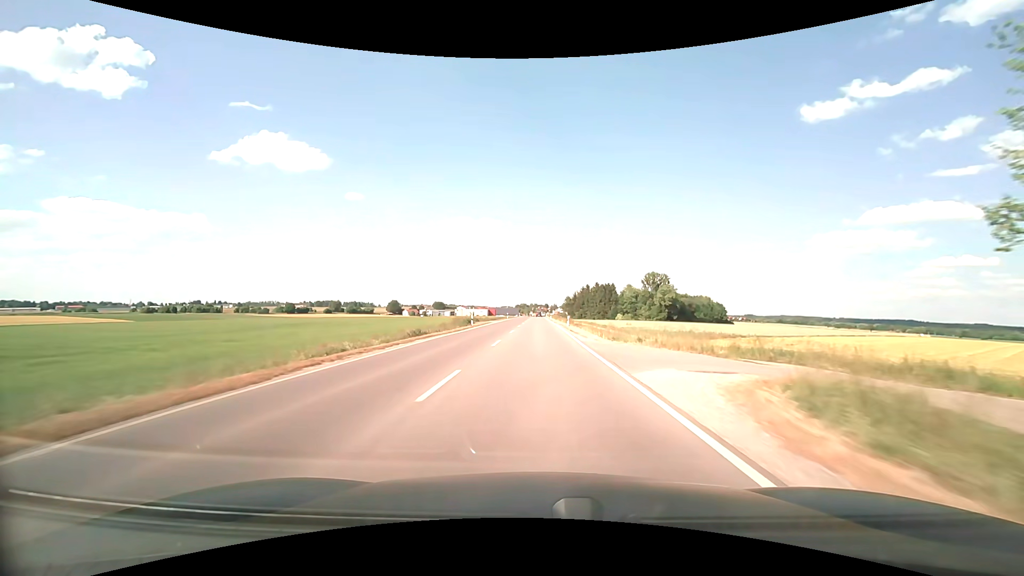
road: secondary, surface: asphalt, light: Day
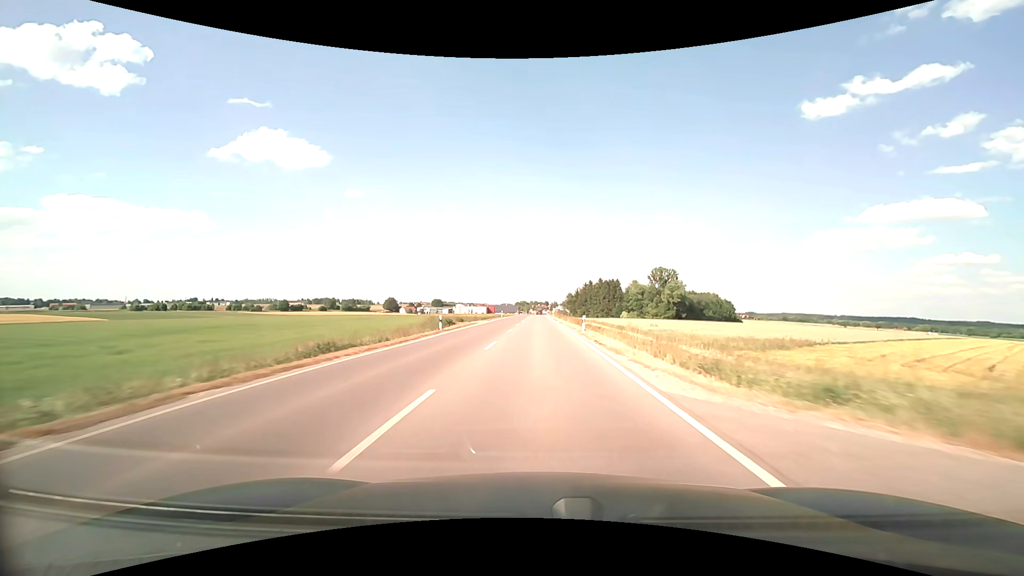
(0.0, +15.2) m; 0°
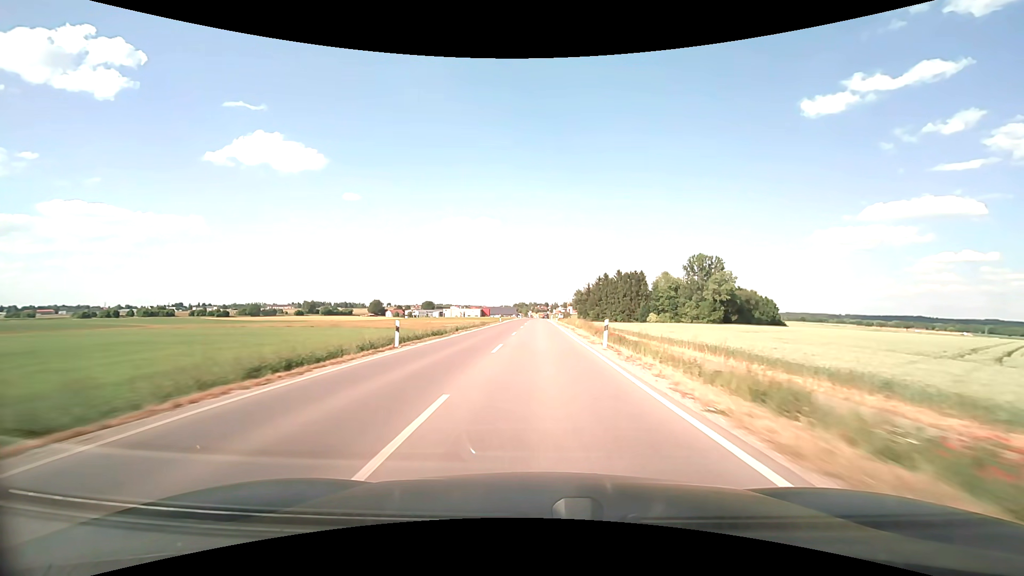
(0.0, +60.5) m; 0°
(0, +10) (0, +20) (0, +30) (0, +40) (0, +50) (0, +60) (0, +70) (0, +80) (0, +90) (+1, +100) m
